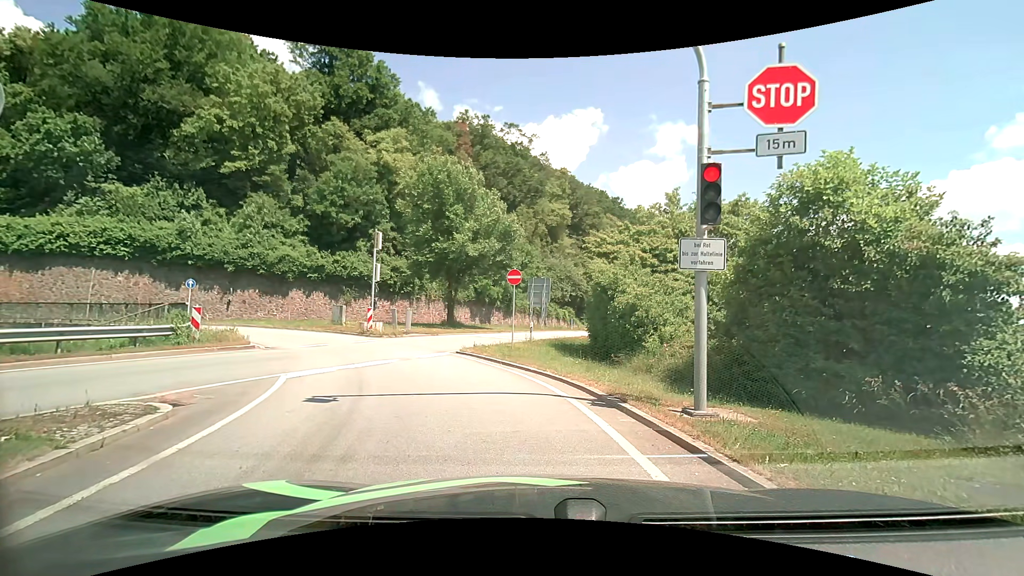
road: primary_link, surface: asphalt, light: Day
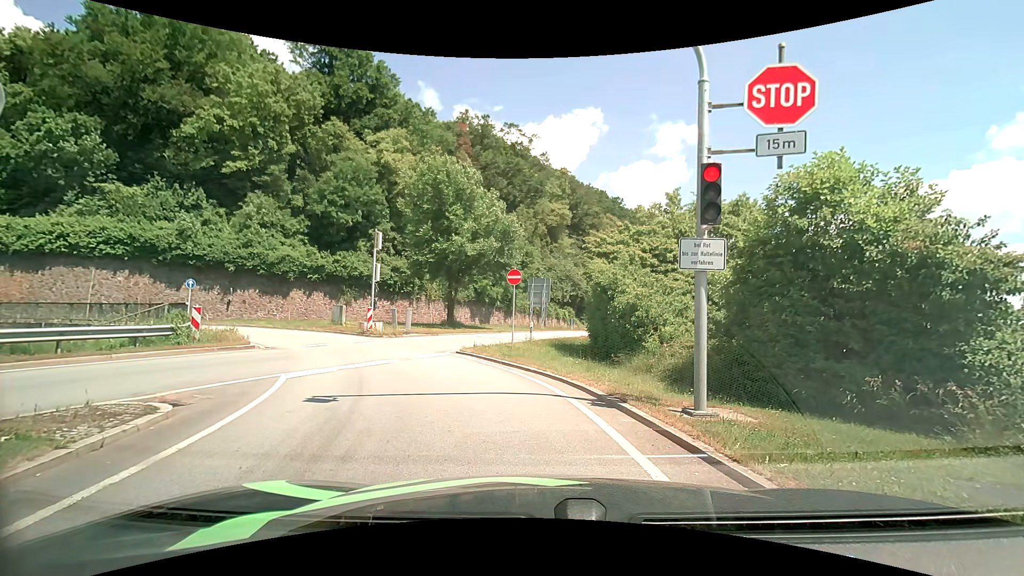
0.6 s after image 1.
(0.0, 0.0) m; 0°
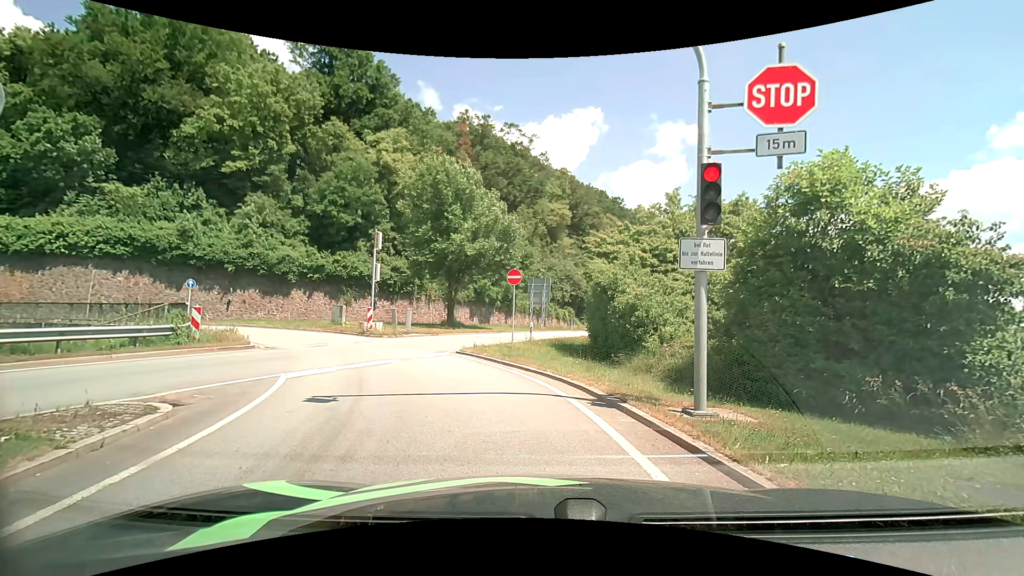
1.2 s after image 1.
(0.0, 0.0) m; 0°
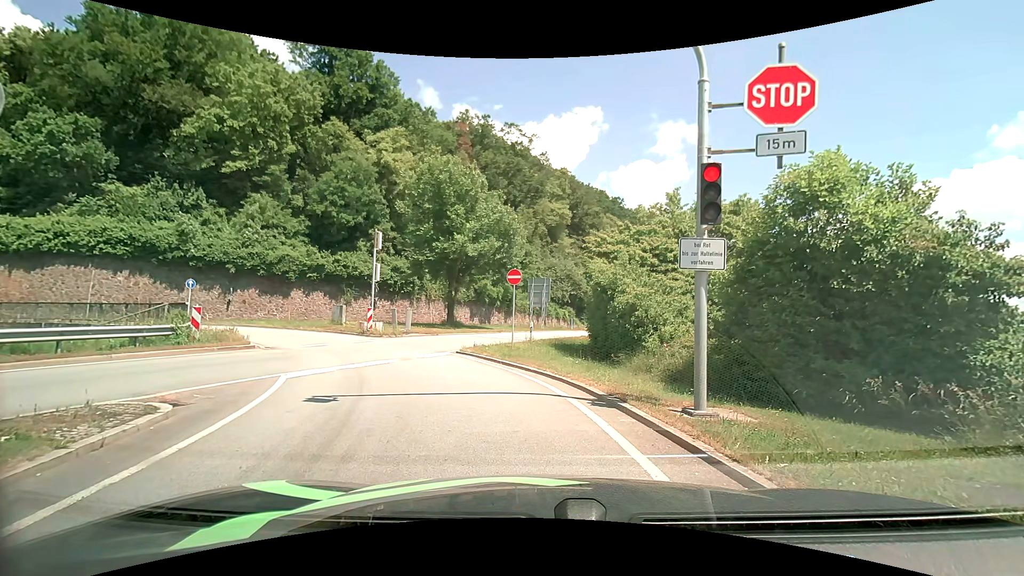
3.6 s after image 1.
(0.0, 0.0) m; 0°
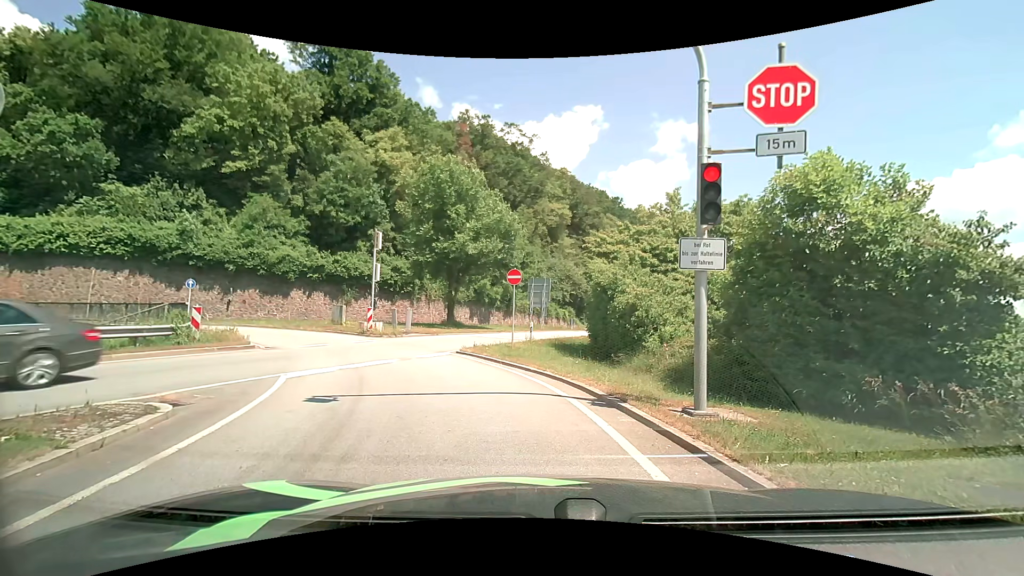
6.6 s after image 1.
(0.0, 0.0) m; 0°
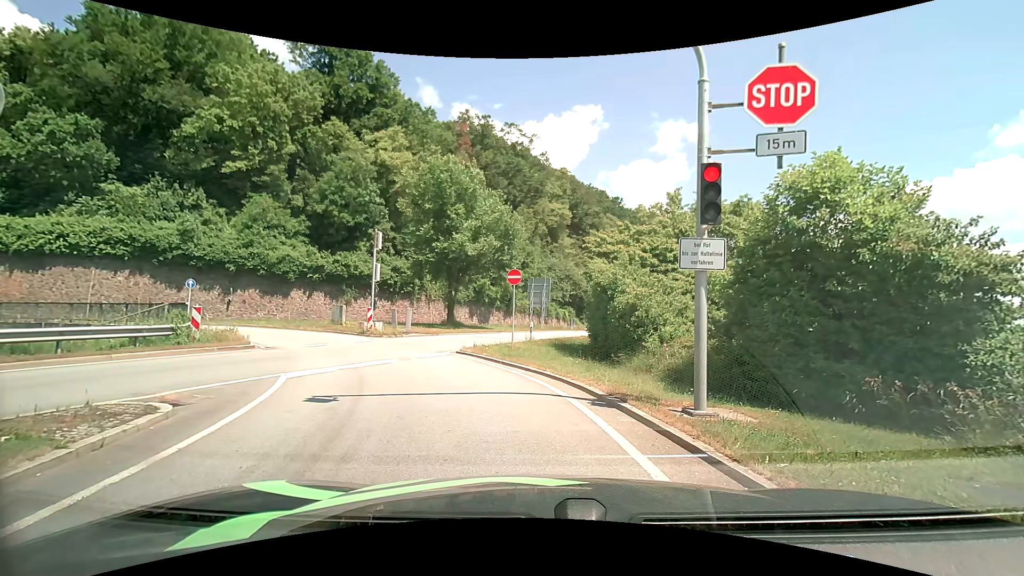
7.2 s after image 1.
(0.0, 0.0) m; 0°
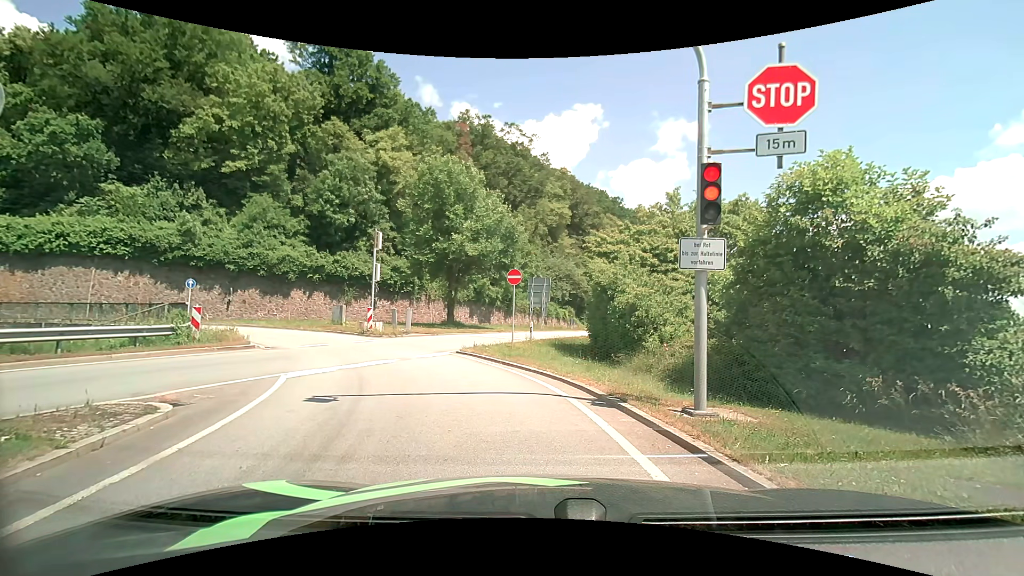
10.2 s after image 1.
(0.0, 0.0) m; 0°
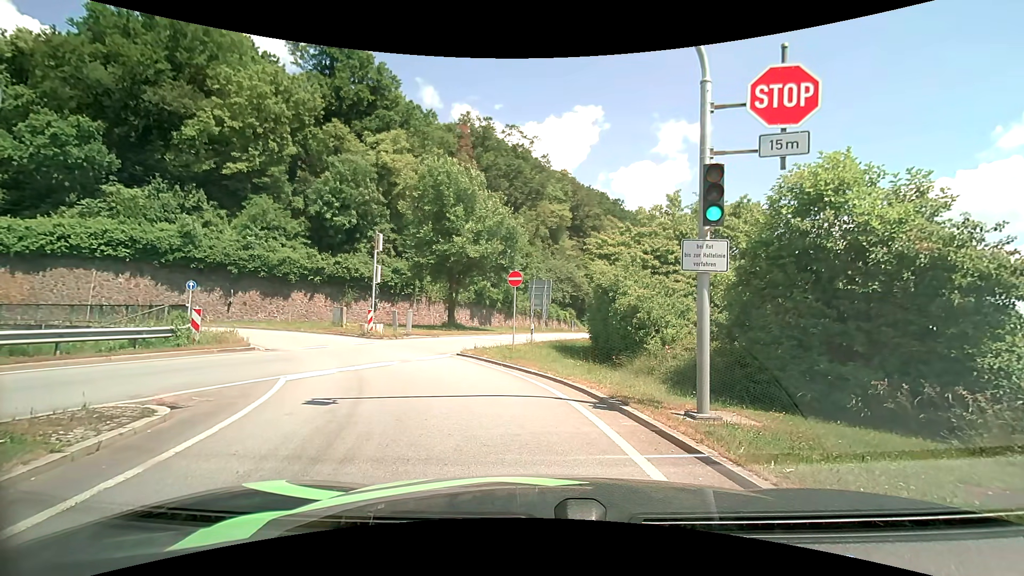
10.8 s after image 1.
(0.0, +0.1) m; 0°
(-2, +10) (-7, +18) (-14, +25) (-24, +28) (-34, +28) (-43, +26) (-53, +22) (-62, +19) (-72, +17) (-82, +15) m
